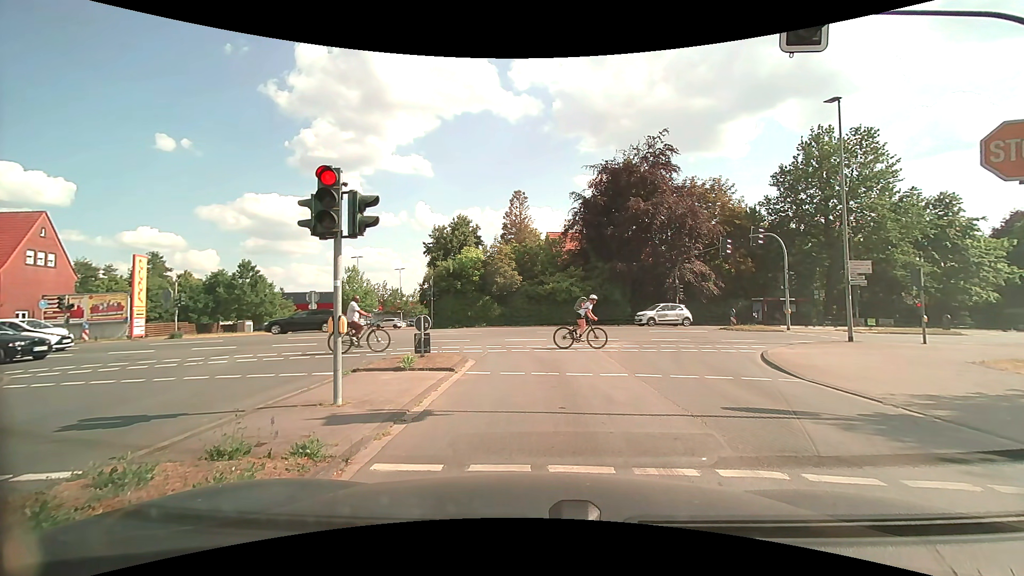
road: tertiary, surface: asphalt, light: Day
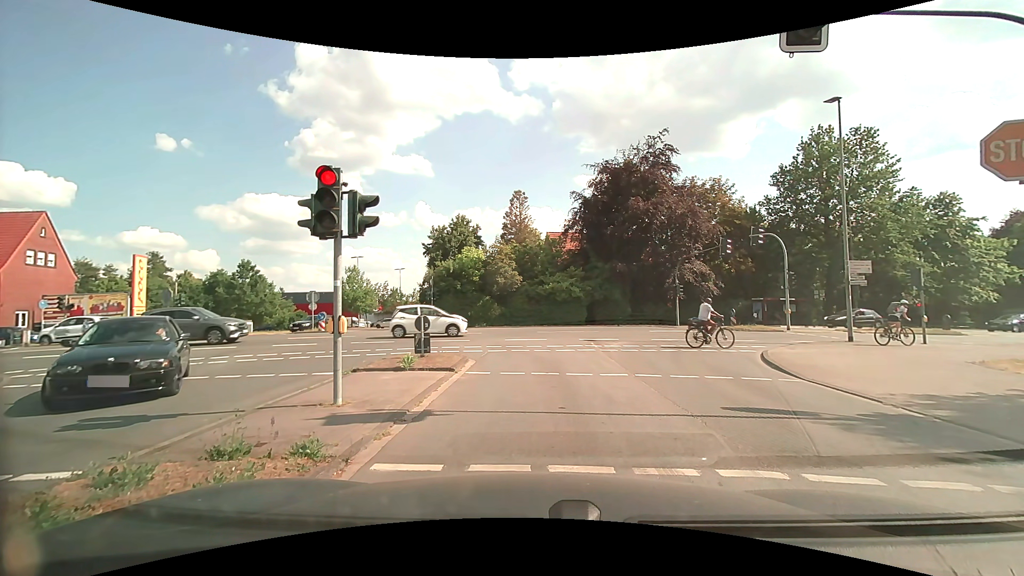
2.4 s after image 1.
(0.0, 0.0) m; 0°
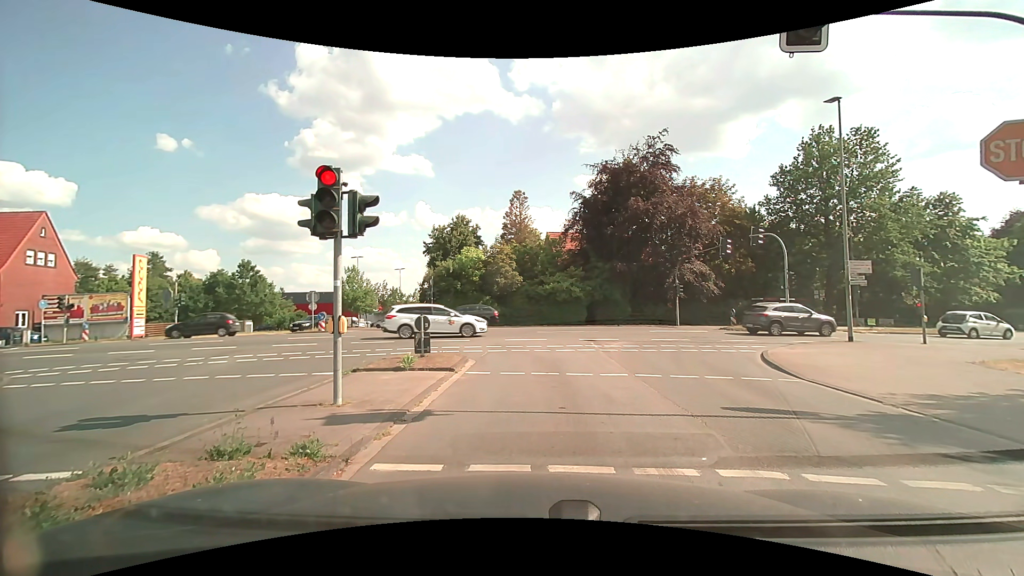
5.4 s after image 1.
(0.0, 0.0) m; 0°
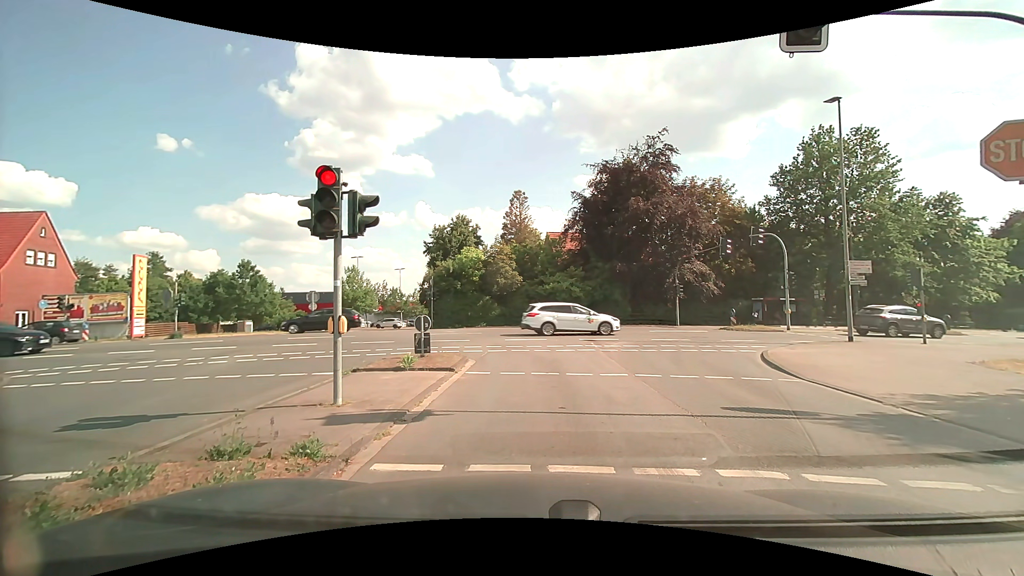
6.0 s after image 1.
(0.0, 0.0) m; 0°
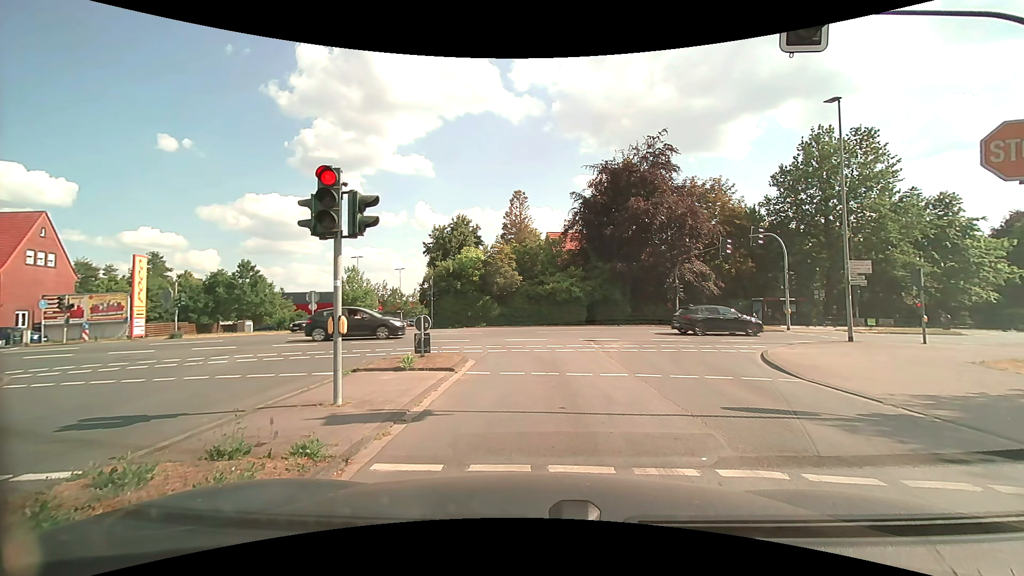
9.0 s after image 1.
(0.0, 0.0) m; 0°
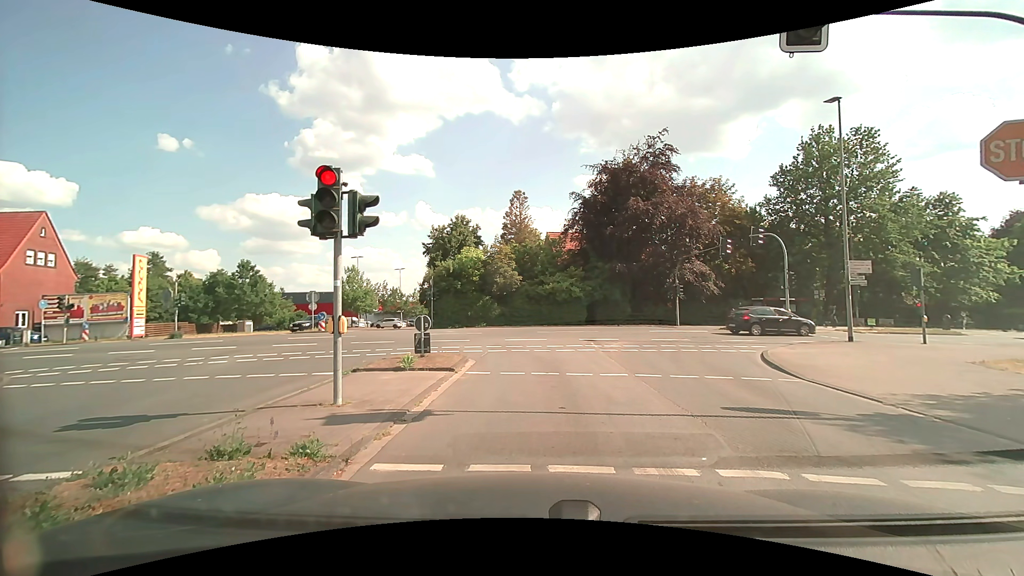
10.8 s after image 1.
(0.0, 0.0) m; 0°
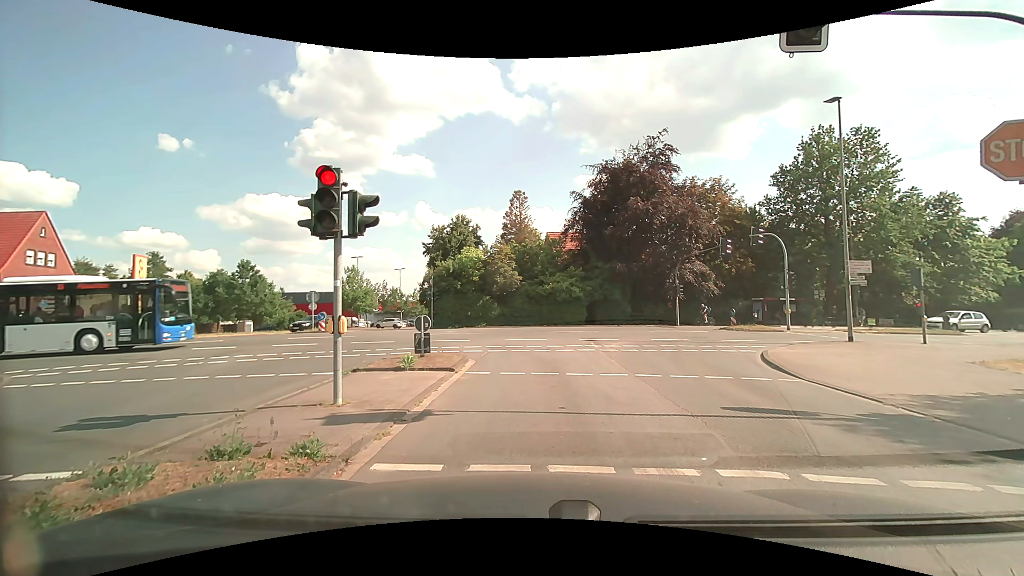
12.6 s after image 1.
(0.0, 0.0) m; 0°
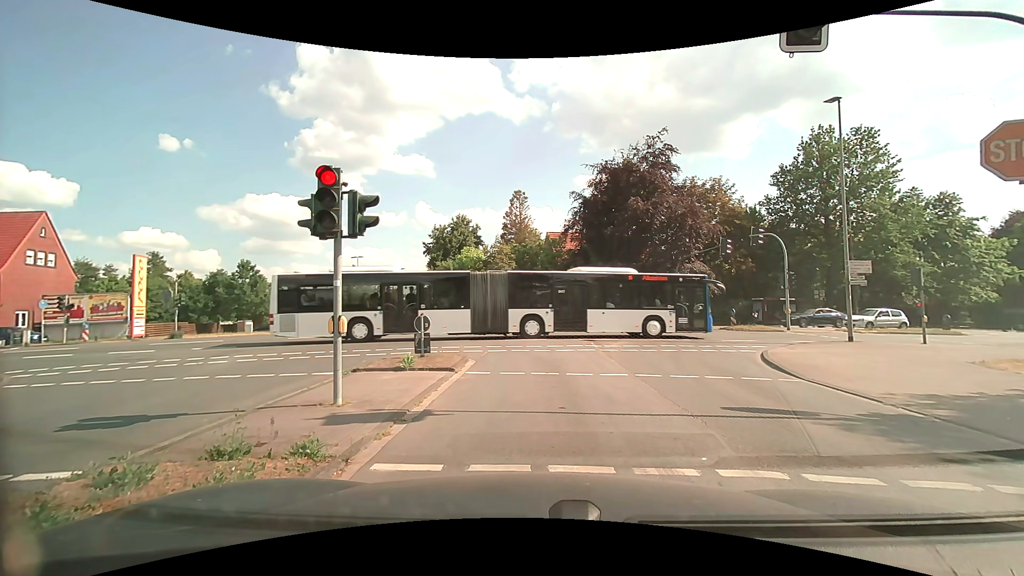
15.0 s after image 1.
(0.0, 0.0) m; 0°
(0, +10) (-2, +20) (-8, +27) (-18, +30) (-28, +29) (-37, +26) (-47, +23) (-56, +19) (-66, +16) (-75, +13) m
